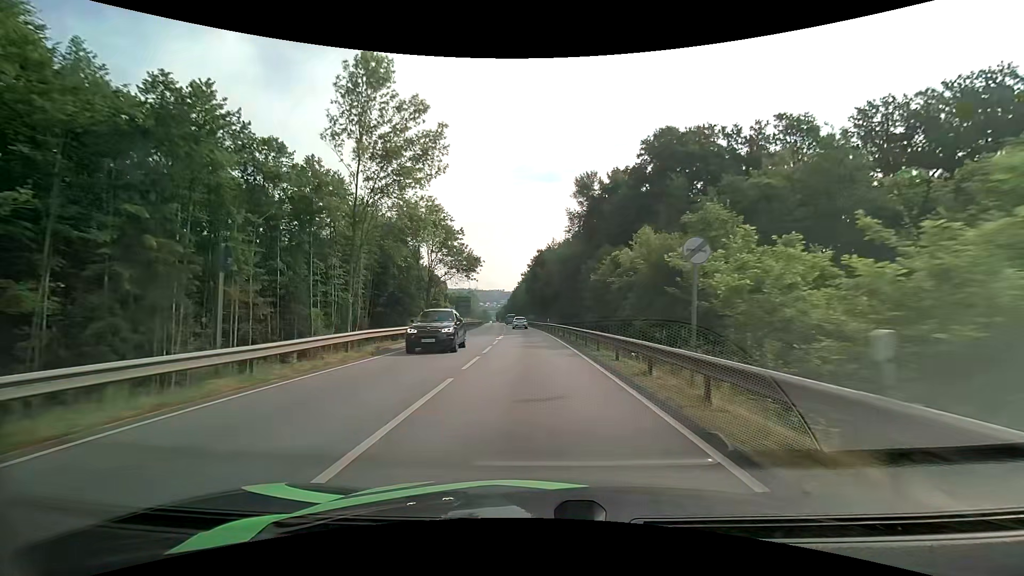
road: primary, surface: asphalt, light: Day
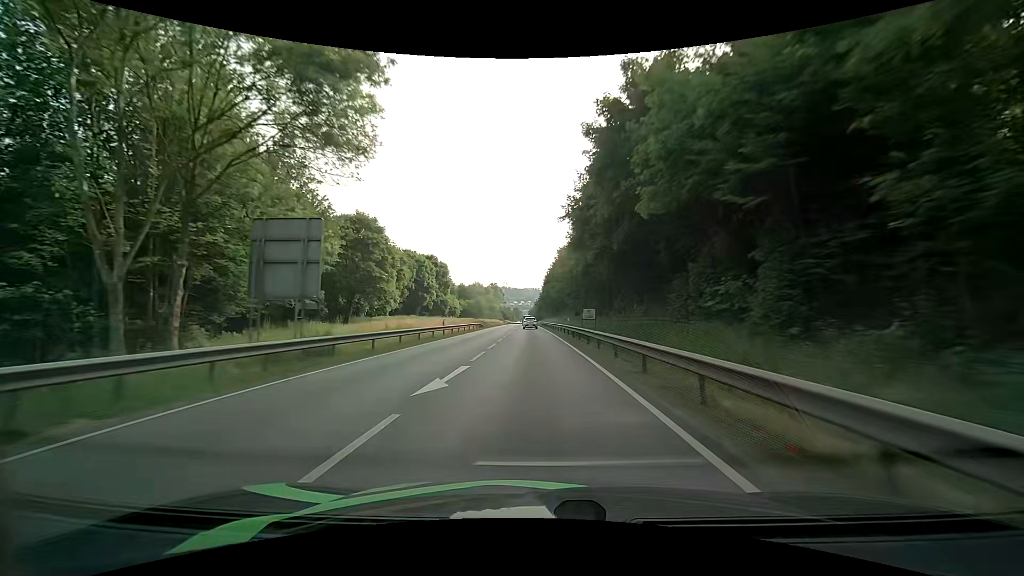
(-2.2, +64.3) m; -4°
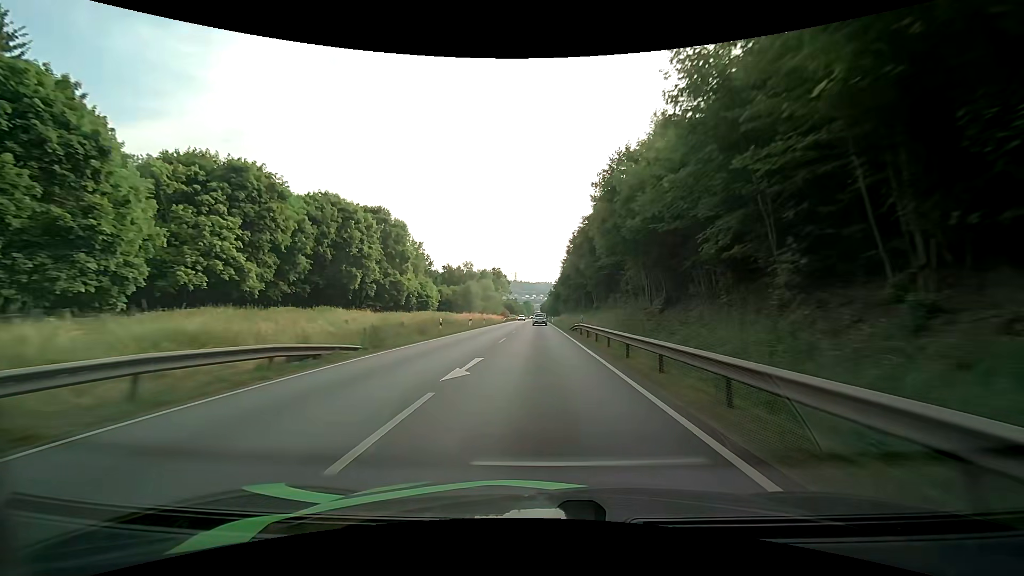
(-1.1, +52.5) m; -2°
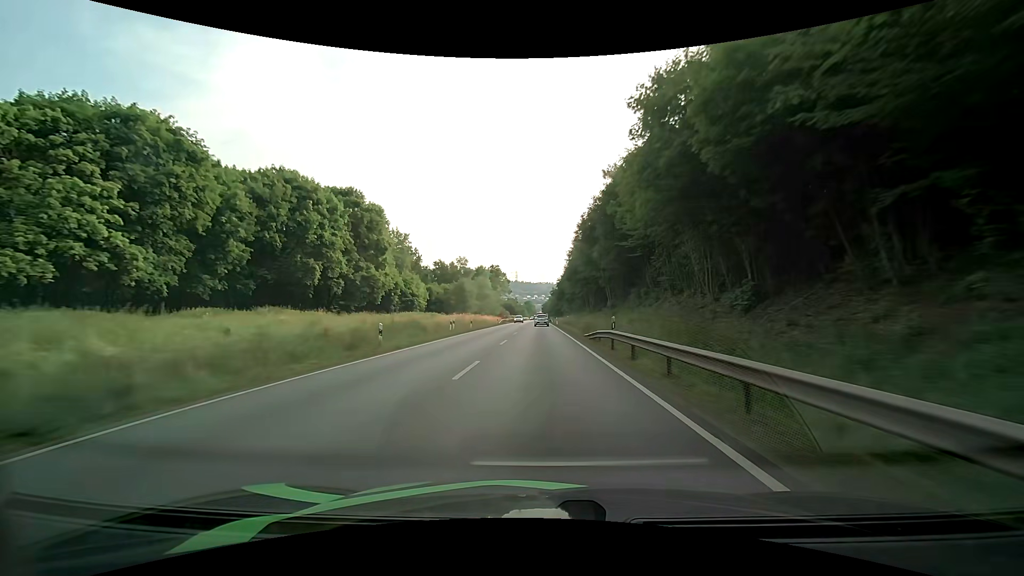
(0.0, +12.6) m; 0°
(0, +10) (0, +20) (0, +30) (0, +40) (0, +50) (0, +60) (0, +70) (0, +80) (0, +90) (0, +100) m
